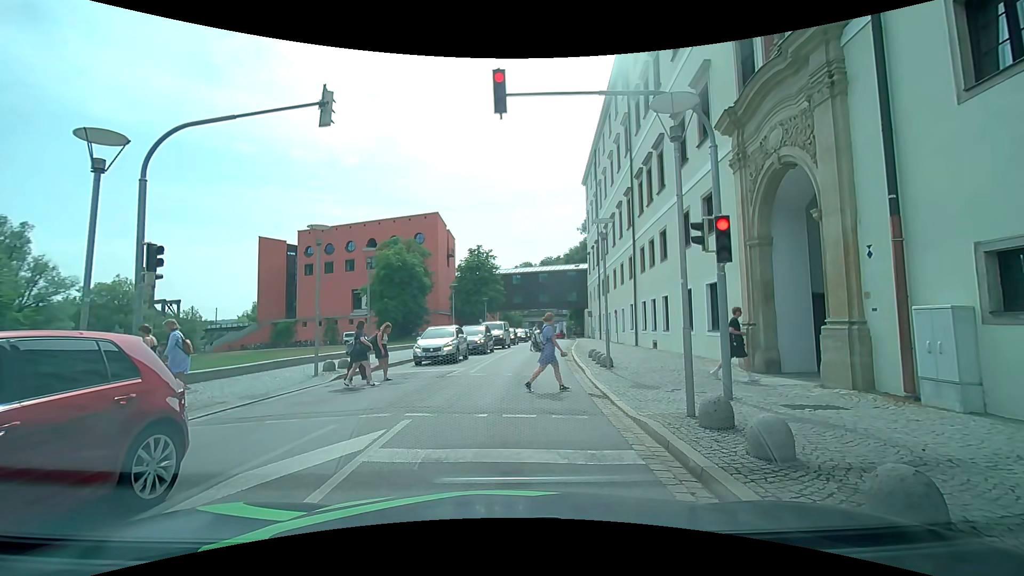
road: tertiary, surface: asphalt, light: Day
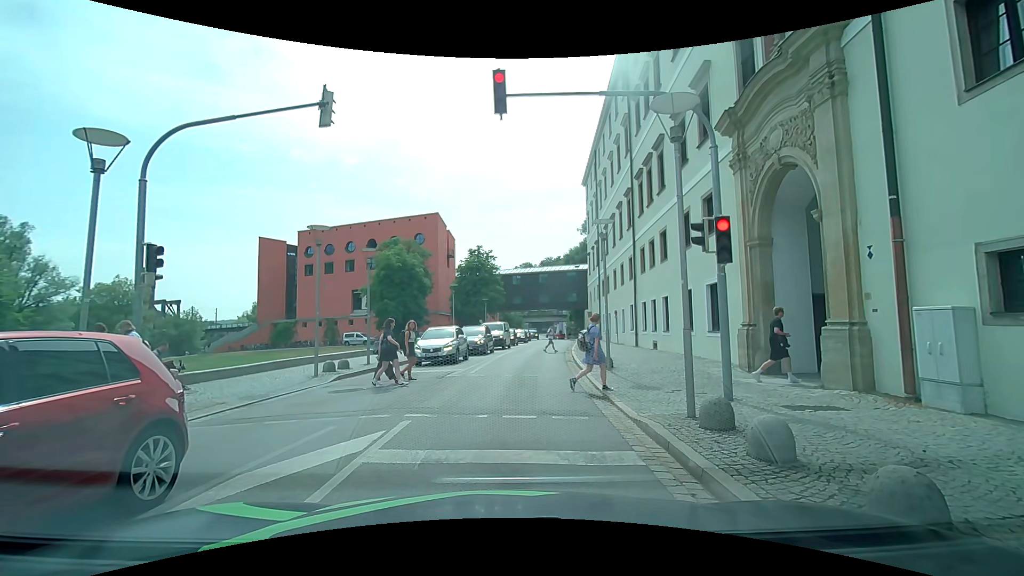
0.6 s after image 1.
(0.0, +0.1) m; 0°
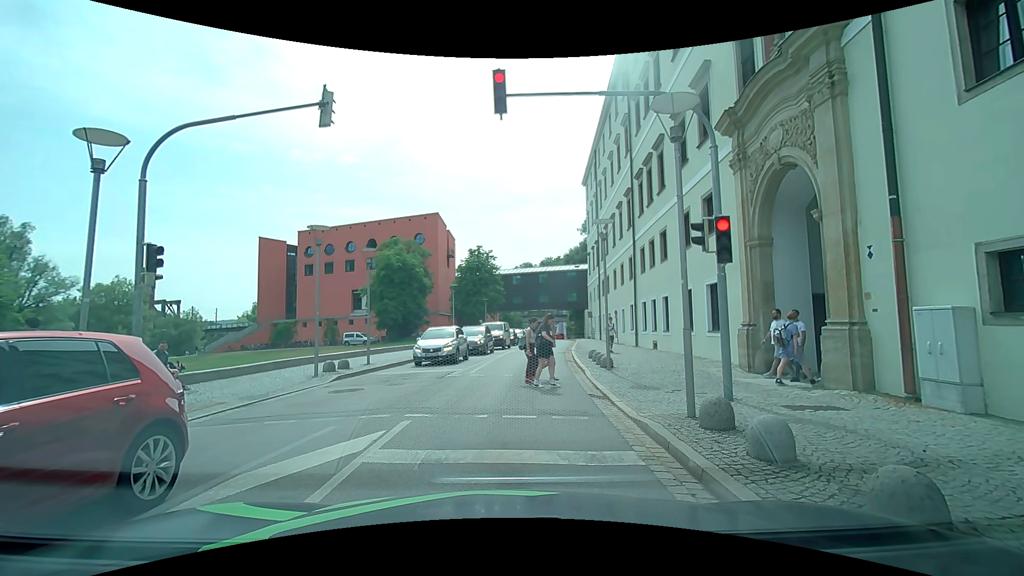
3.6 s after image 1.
(0.0, +0.1) m; 0°
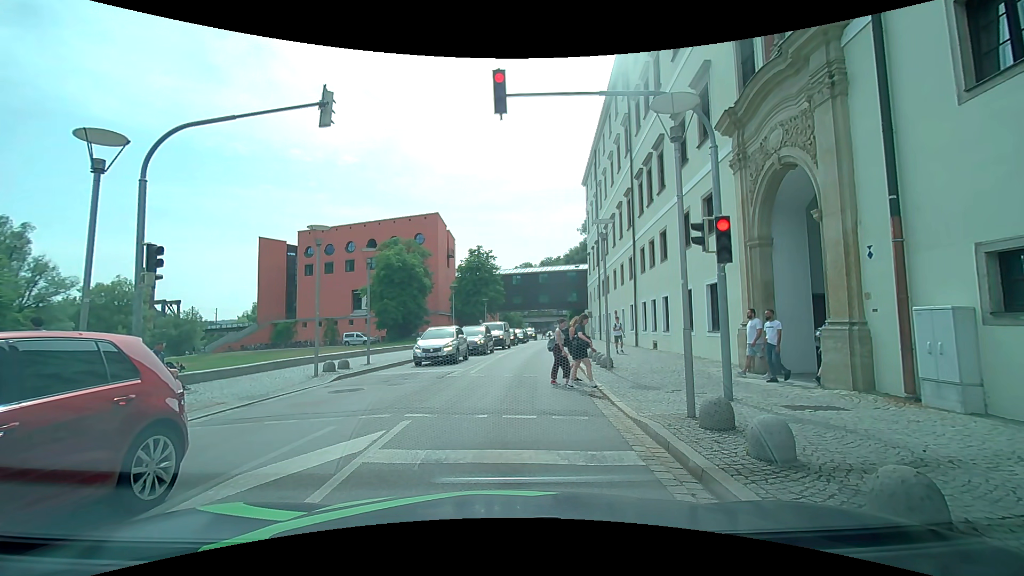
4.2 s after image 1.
(0.0, 0.0) m; 0°
